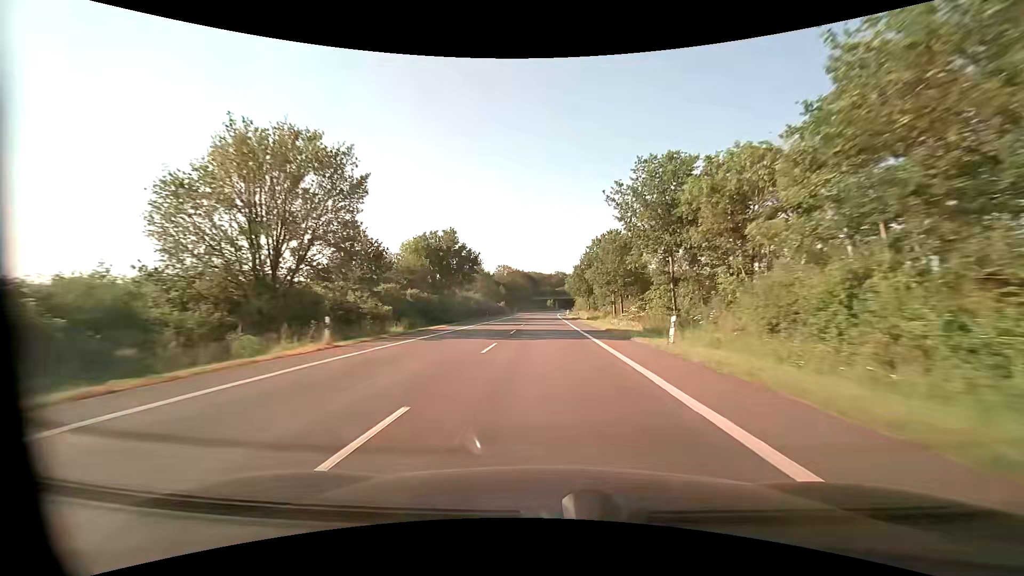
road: primary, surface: asphalt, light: Day
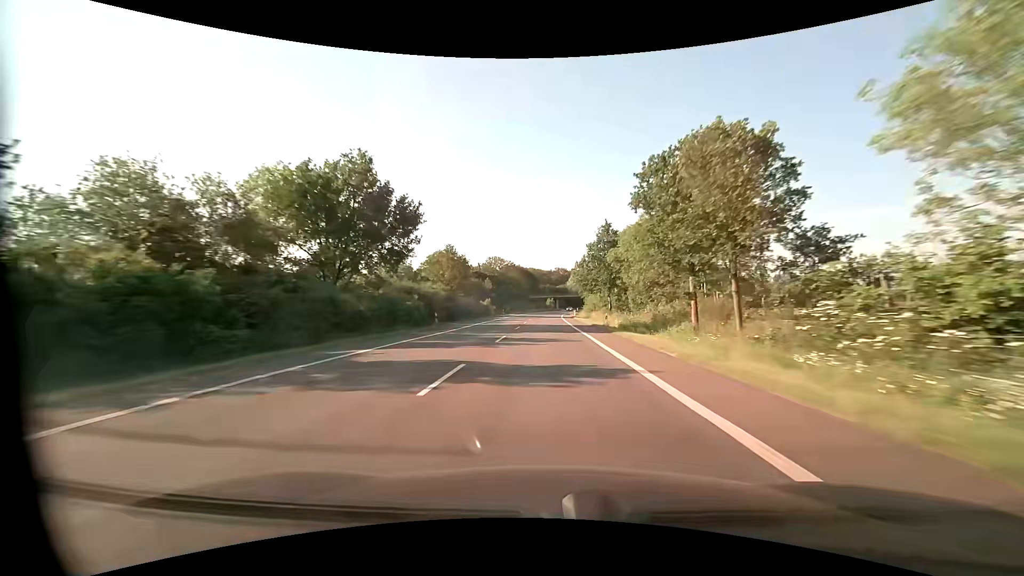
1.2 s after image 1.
(0.0, +31.6) m; 0°
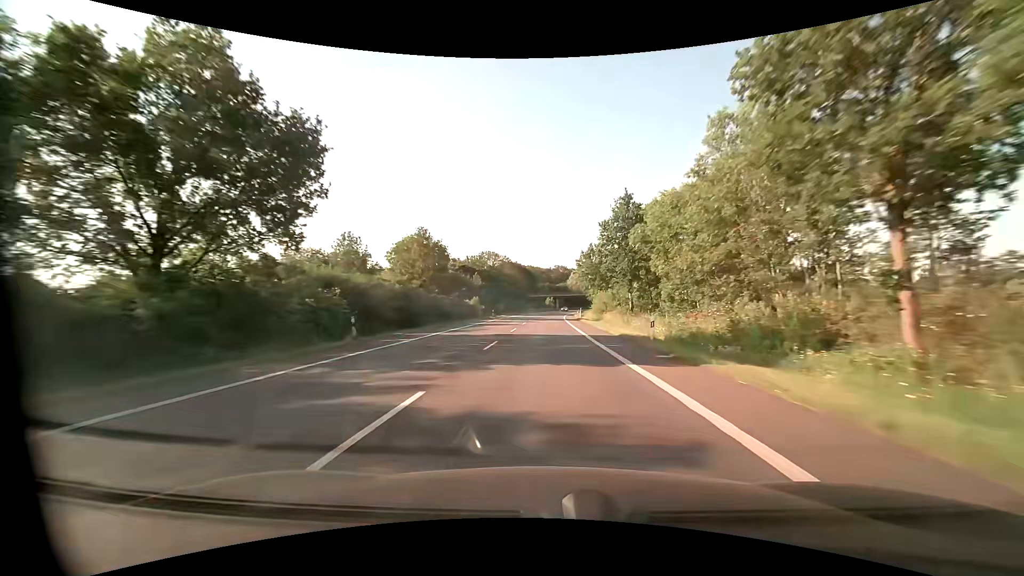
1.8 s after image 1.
(0.0, +15.8) m; 0°
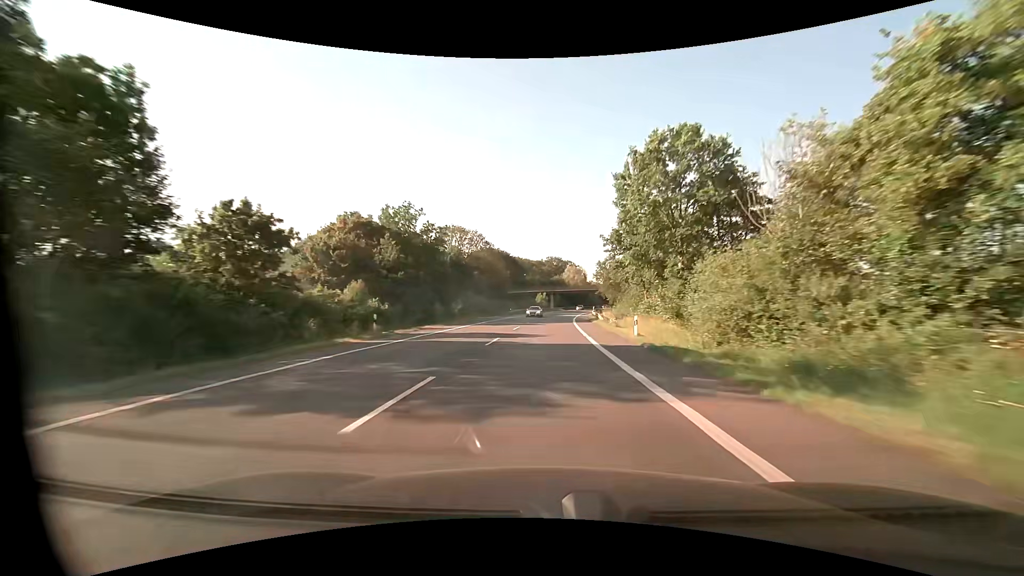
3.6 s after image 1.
(+0.4, +47.4) m; +1°
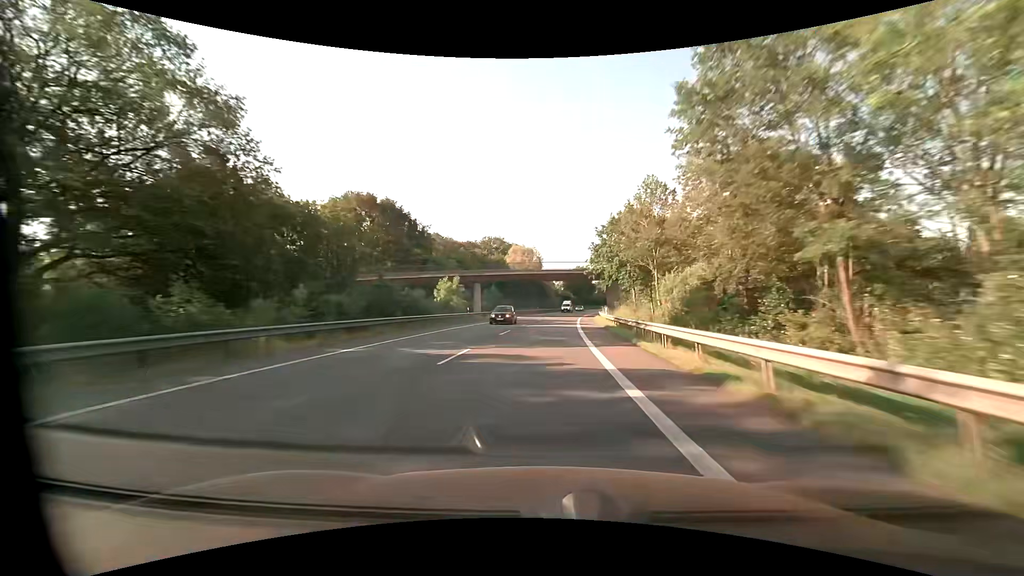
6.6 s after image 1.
(+3.6, +78.8) m; +6°
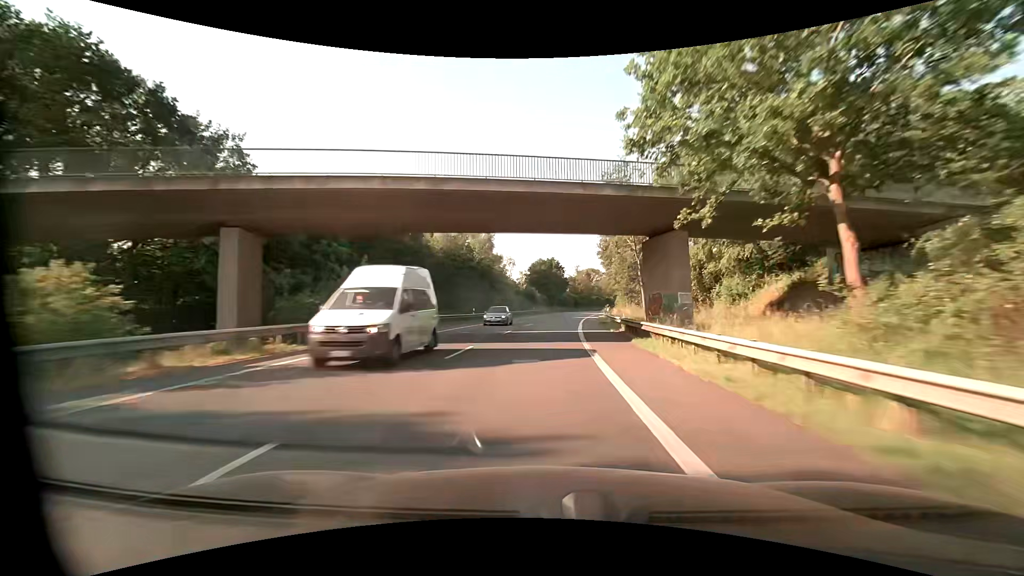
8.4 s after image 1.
(+1.7, +47.3) m; +4°
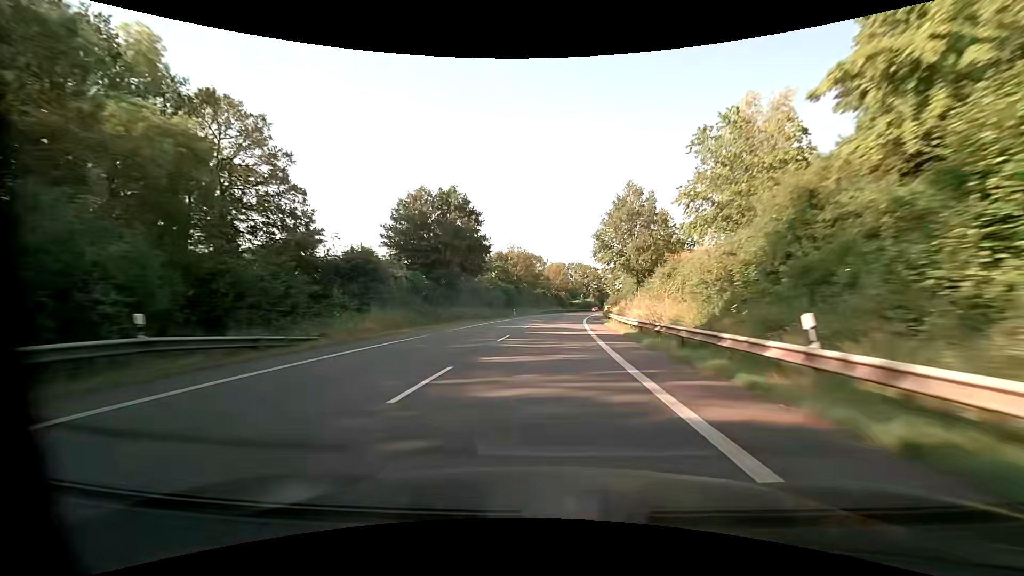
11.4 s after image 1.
(+5.1, +78.7) m; +8°
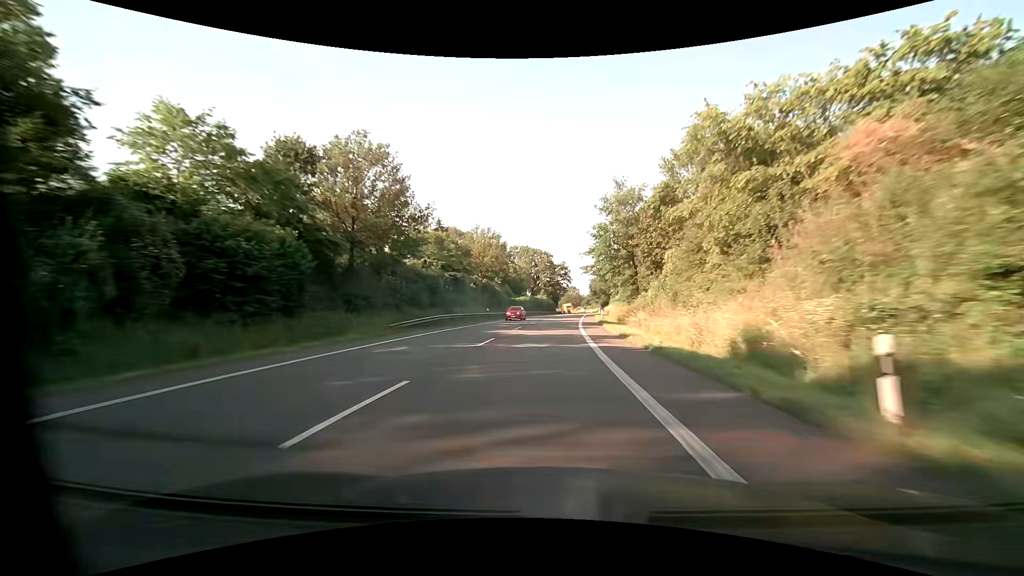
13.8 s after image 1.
(+3.5, +63.0) m; +7°
(0, +10) (0, +20) (0, +30) (+1, +40) (+1, +50) (+2, +60) (+3, +70) (+4, +80) (+5, +90) (+6, +100) m
